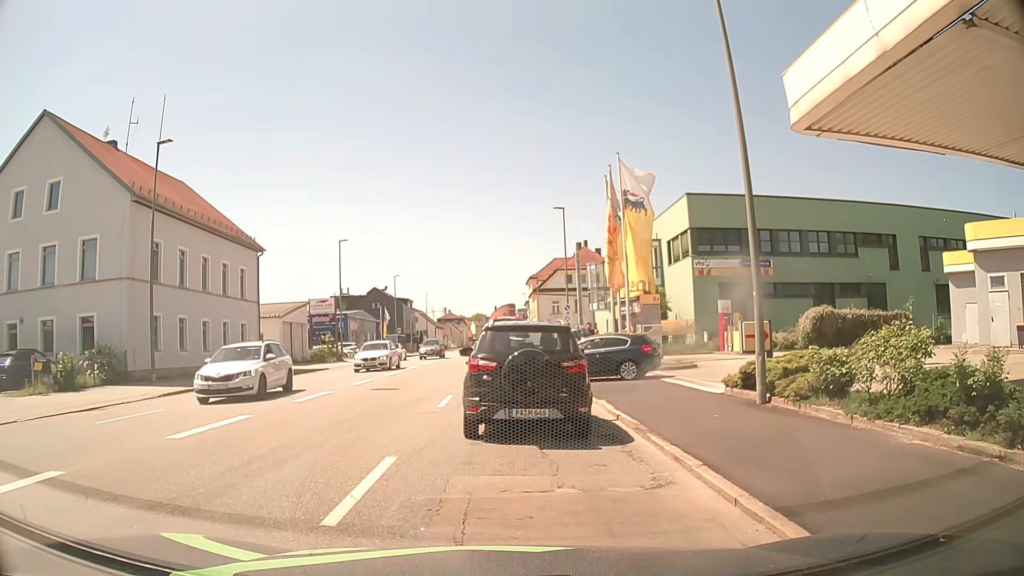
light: Day
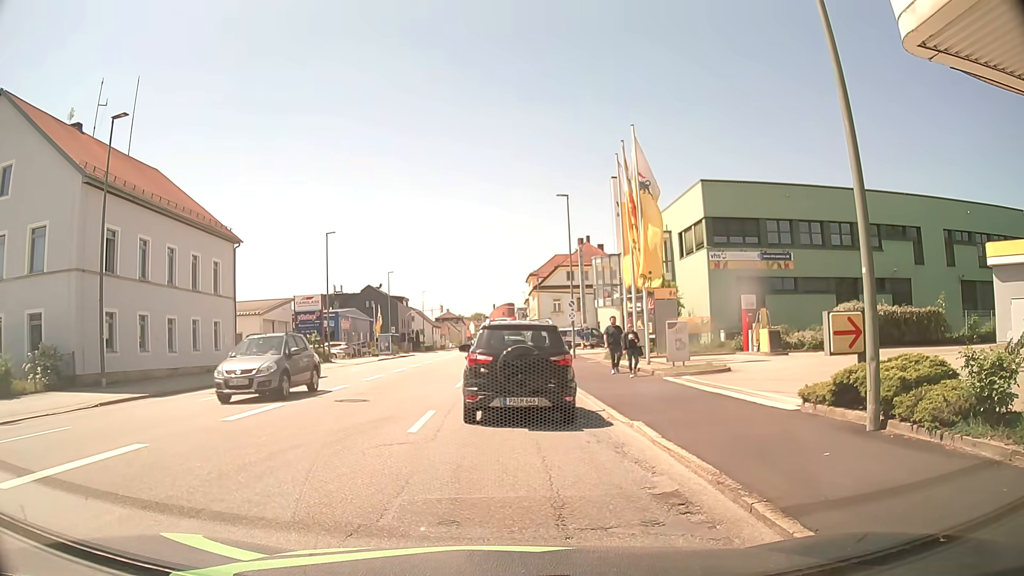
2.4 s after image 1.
(0.0, +3.8) m; +1°
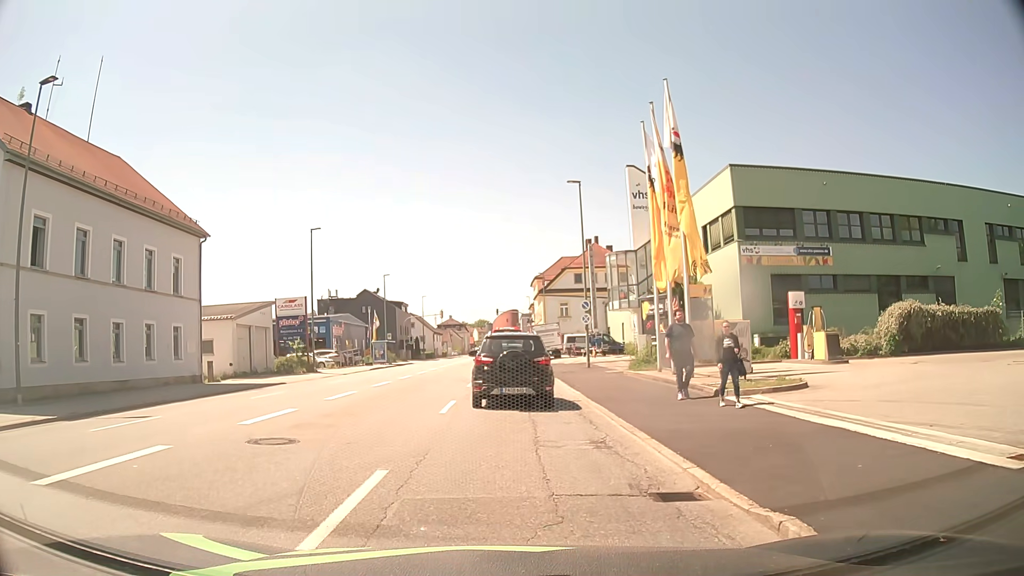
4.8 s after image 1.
(-0.2, +5.7) m; -3°
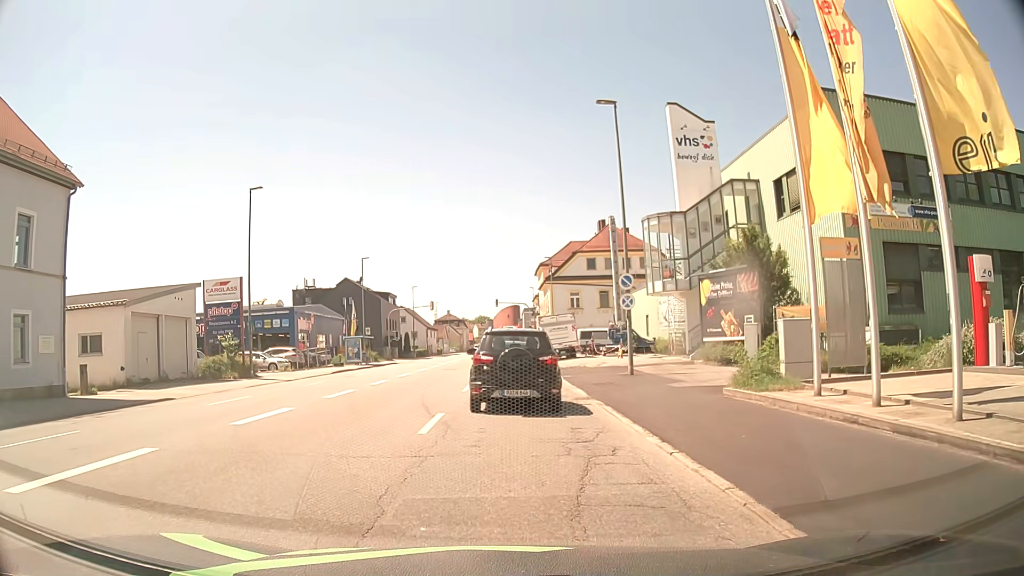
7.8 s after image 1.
(+0.1, +12.7) m; 0°
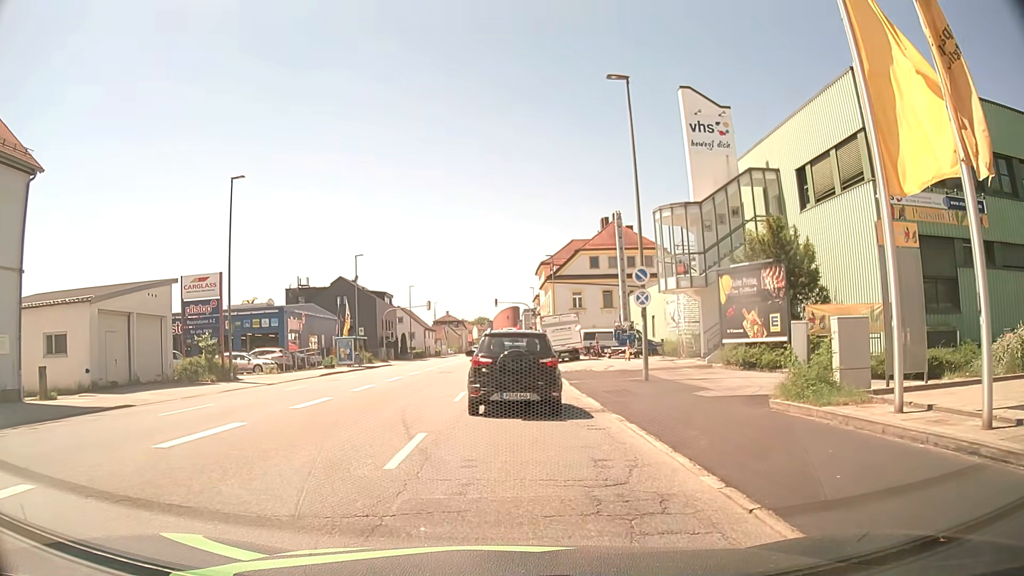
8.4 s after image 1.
(0.0, +2.8) m; +1°
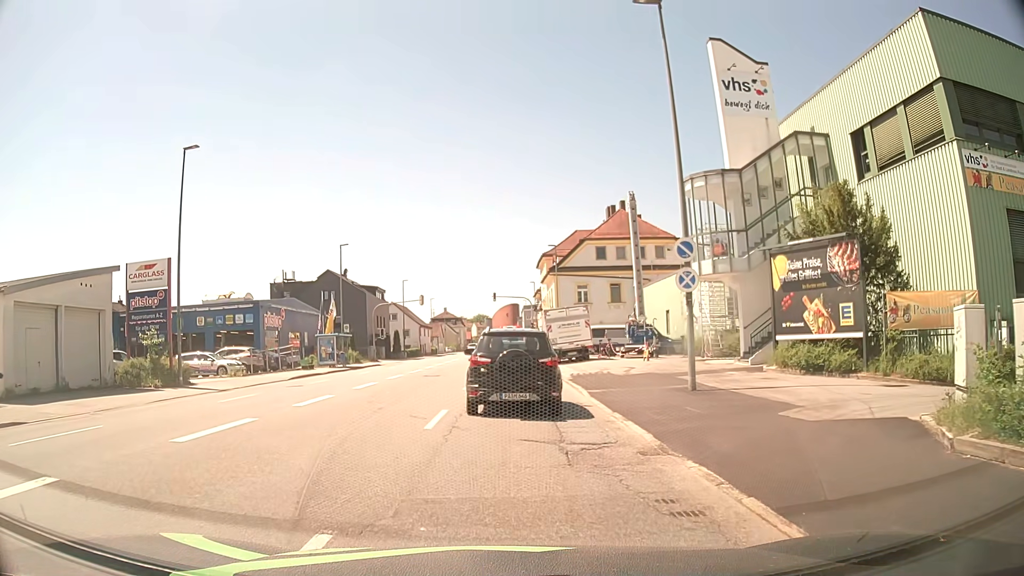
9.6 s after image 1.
(0.0, +5.6) m; +1°
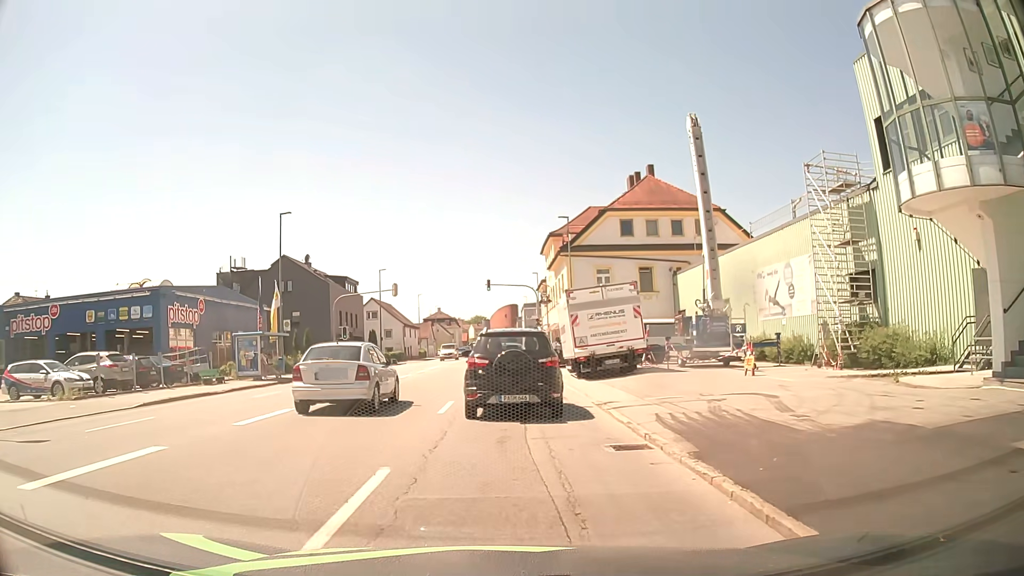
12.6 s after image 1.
(-0.2, +15.5) m; -2°
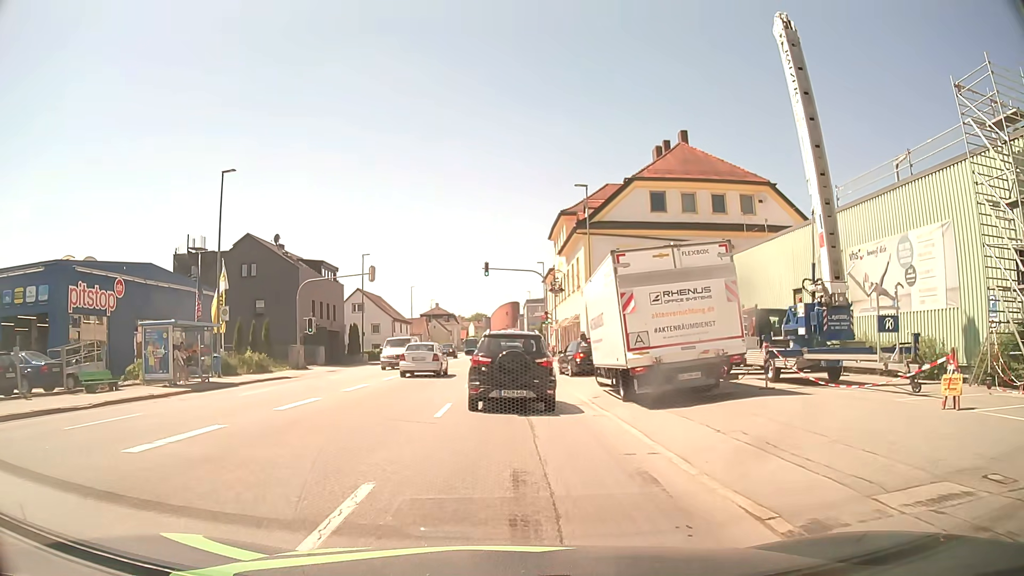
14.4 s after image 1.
(+0.1, +9.9) m; +1°
